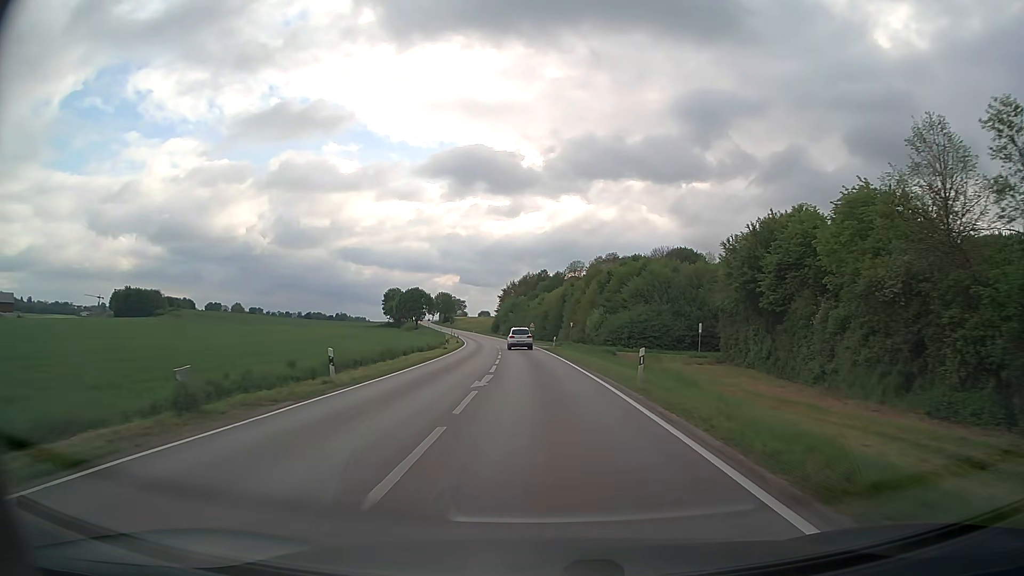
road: secondary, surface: asphalt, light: Day
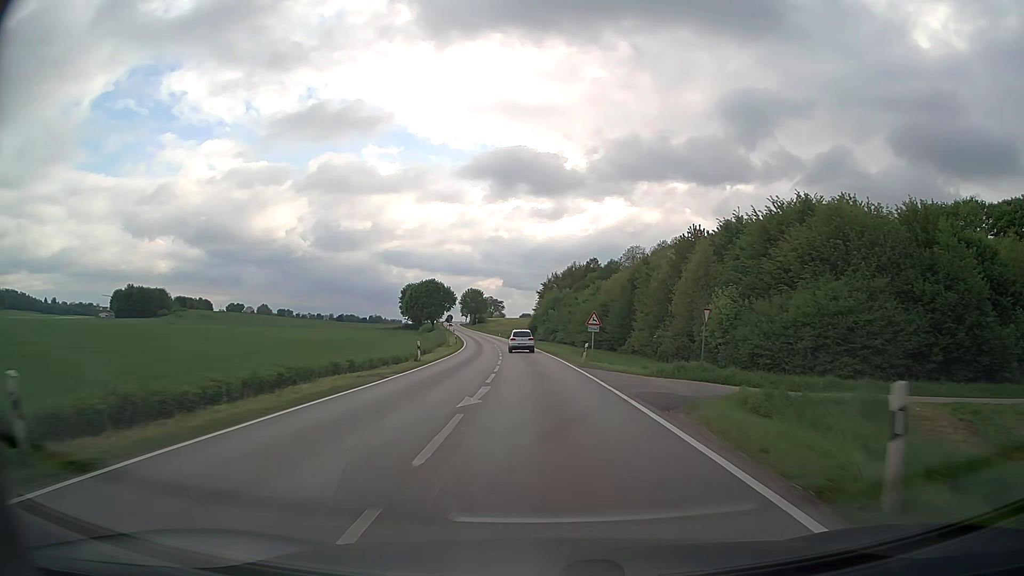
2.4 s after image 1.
(-1.5, +45.7) m; -4°
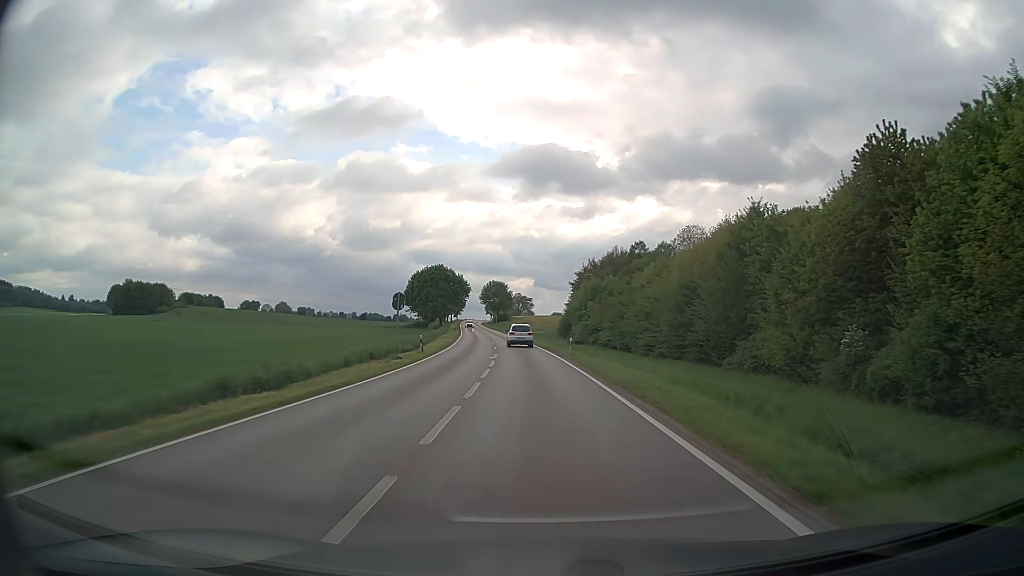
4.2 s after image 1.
(-0.7, +34.1) m; -2°
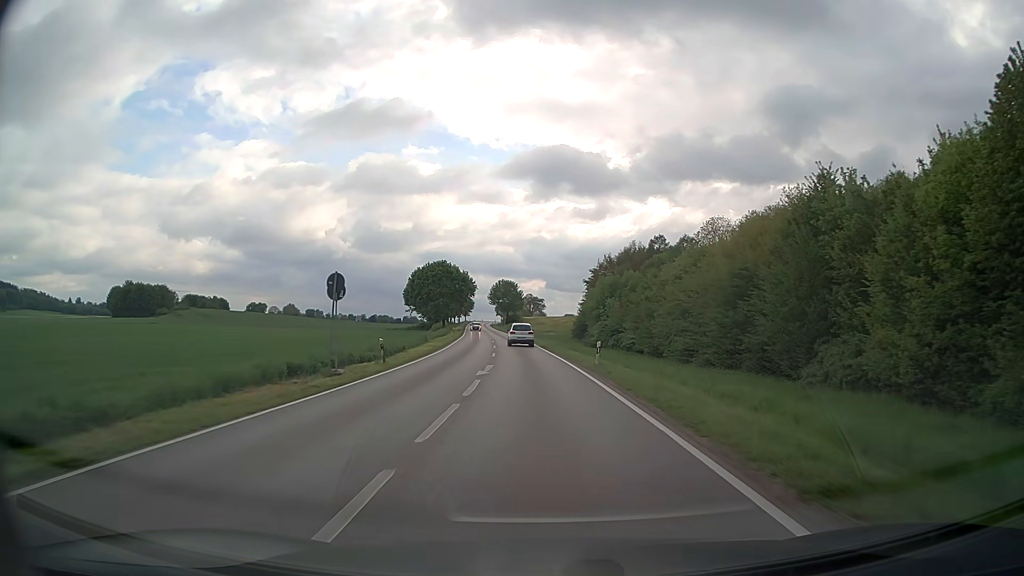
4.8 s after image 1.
(-0.1, +11.4) m; -1°
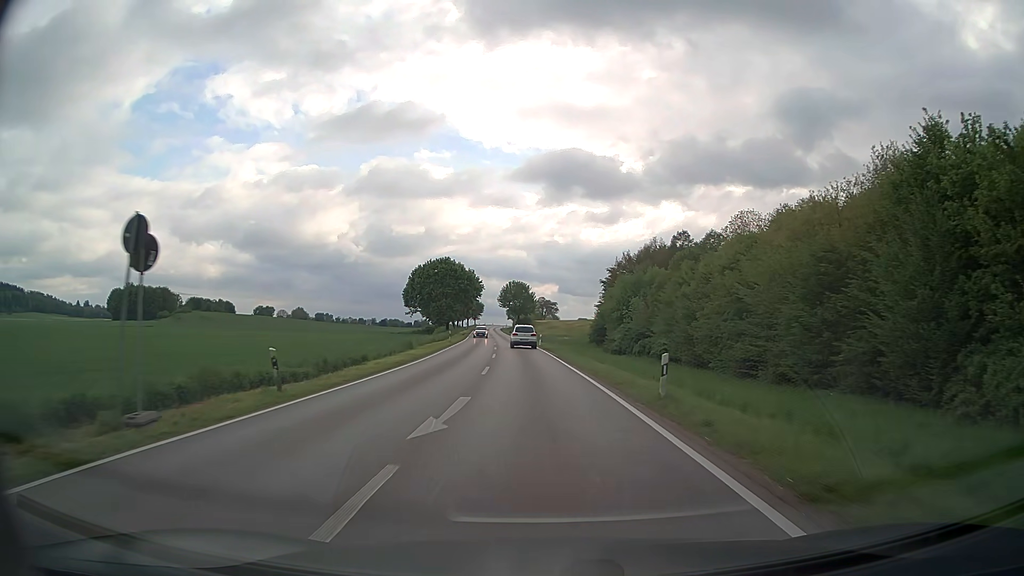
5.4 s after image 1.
(-0.1, +11.5) m; -1°
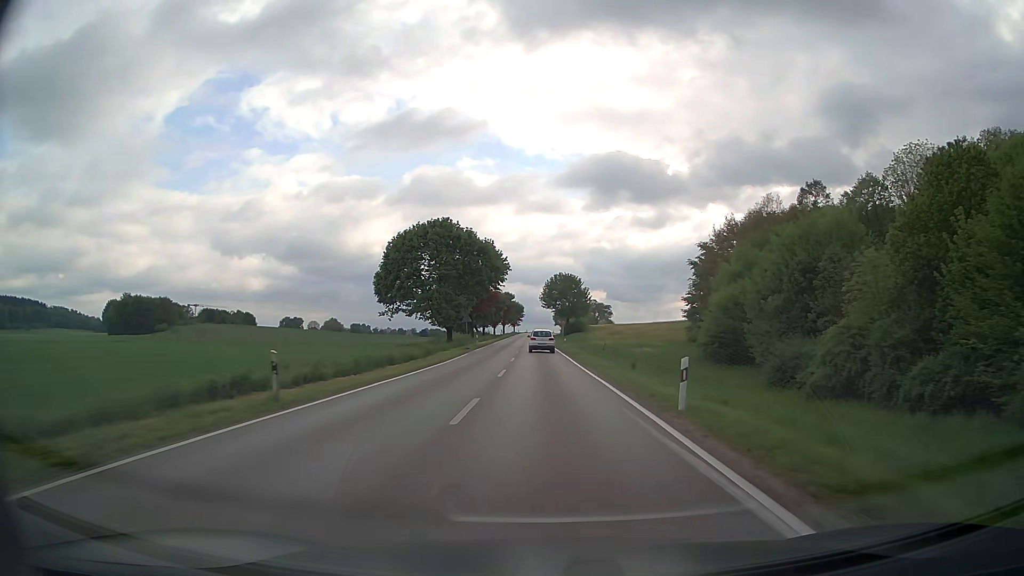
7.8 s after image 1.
(-1.9, +46.4) m; -4°
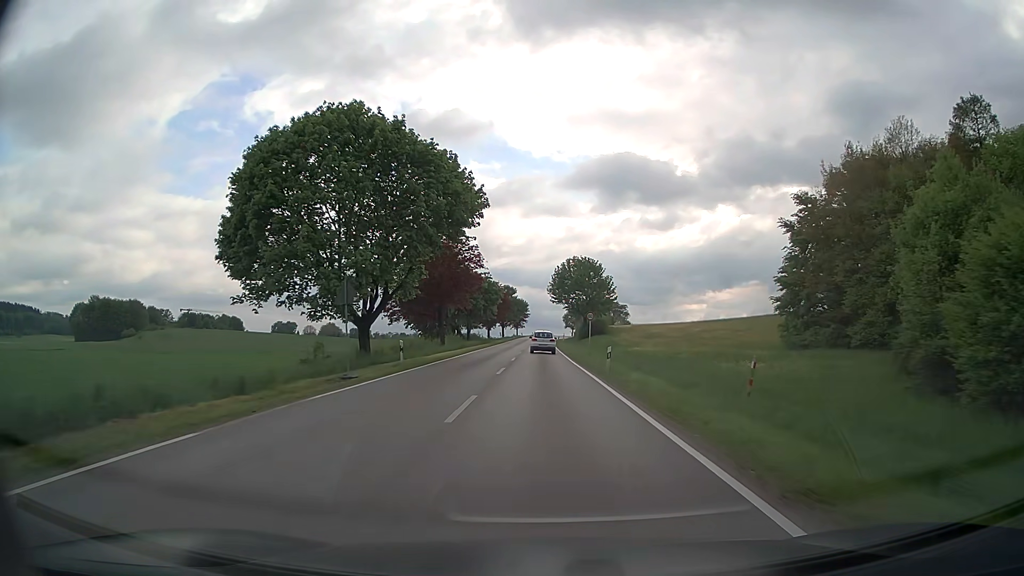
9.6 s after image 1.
(-0.2, +35.2) m; 0°
